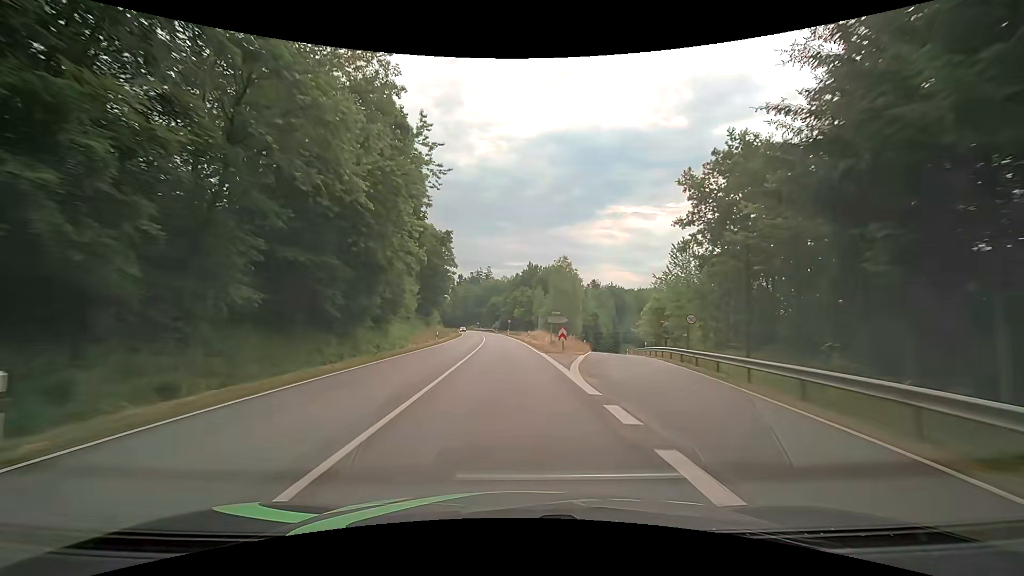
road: secondary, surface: asphalt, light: Day
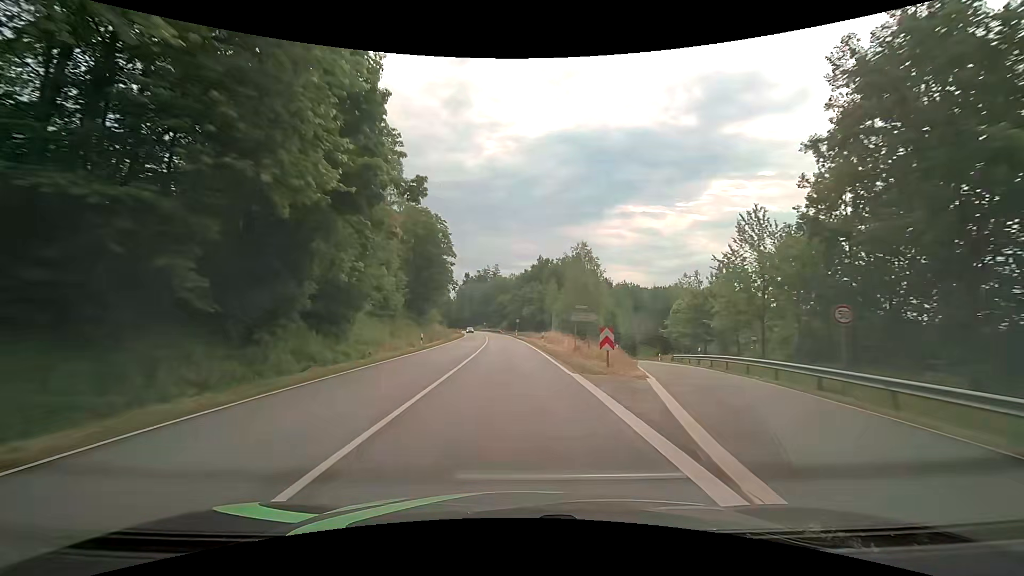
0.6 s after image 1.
(-0.1, +11.6) m; -1°
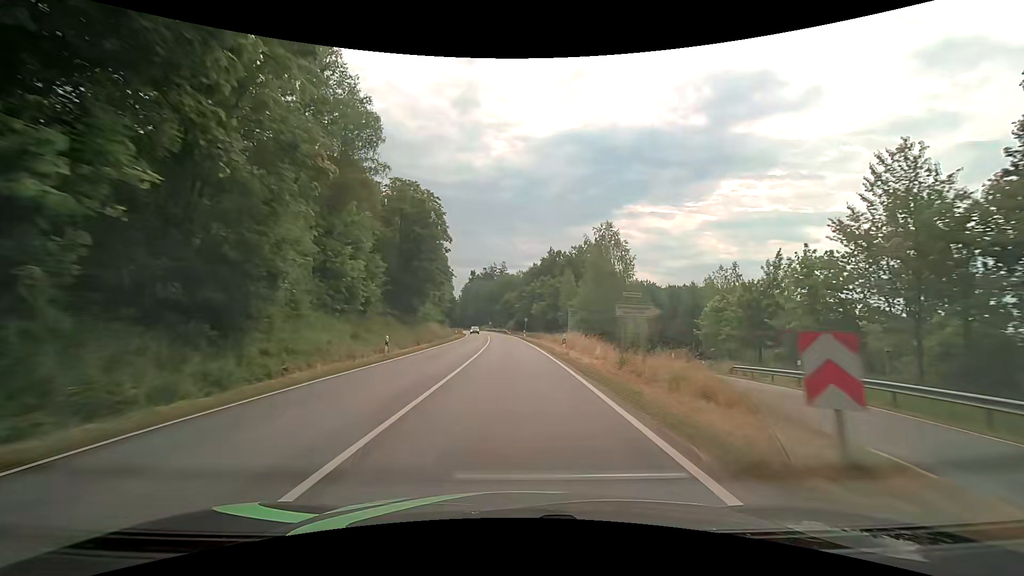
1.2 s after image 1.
(-0.1, +11.4) m; -1°
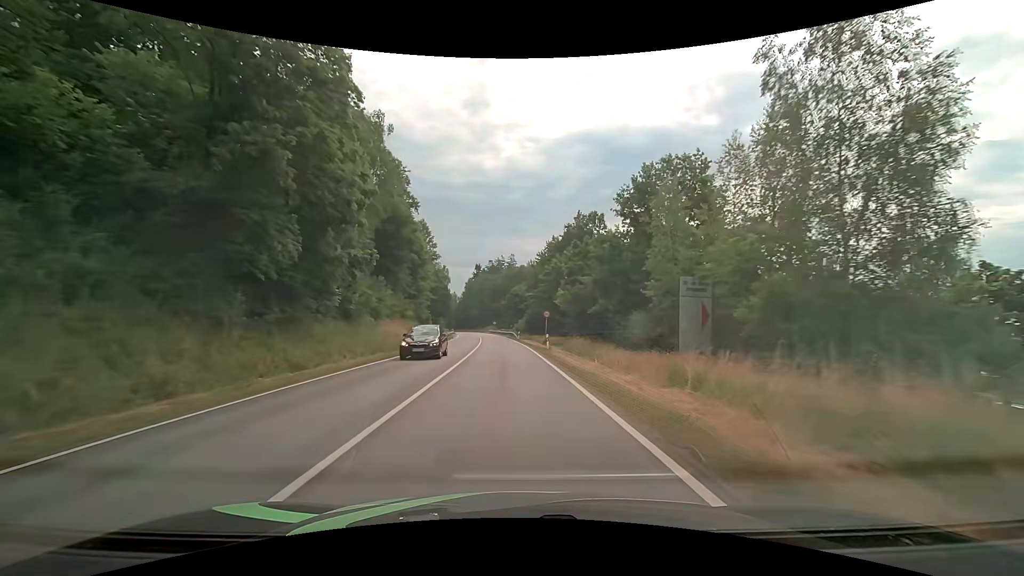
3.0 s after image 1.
(-0.2, +33.7) m; -1°
